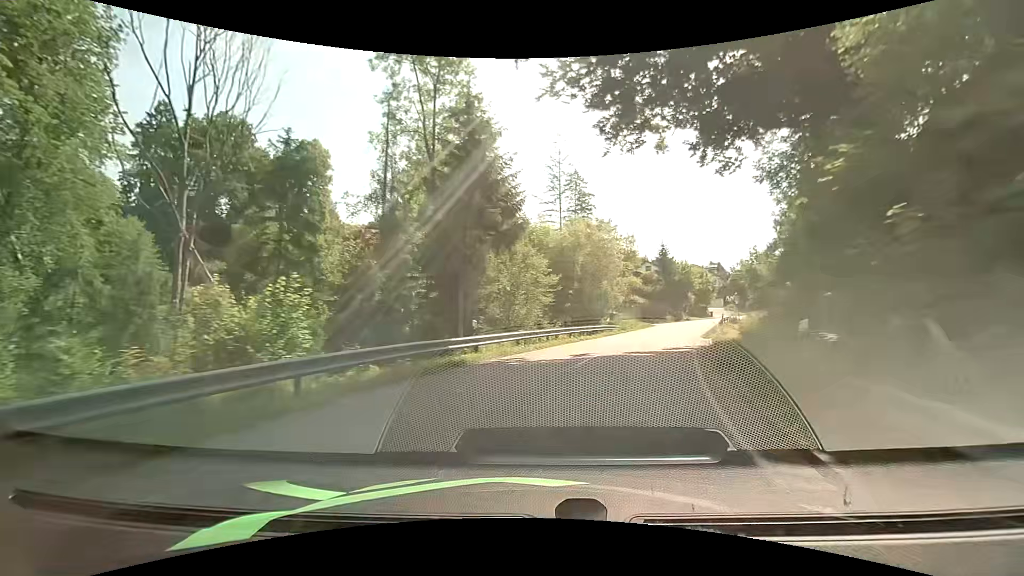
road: tertiary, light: Day
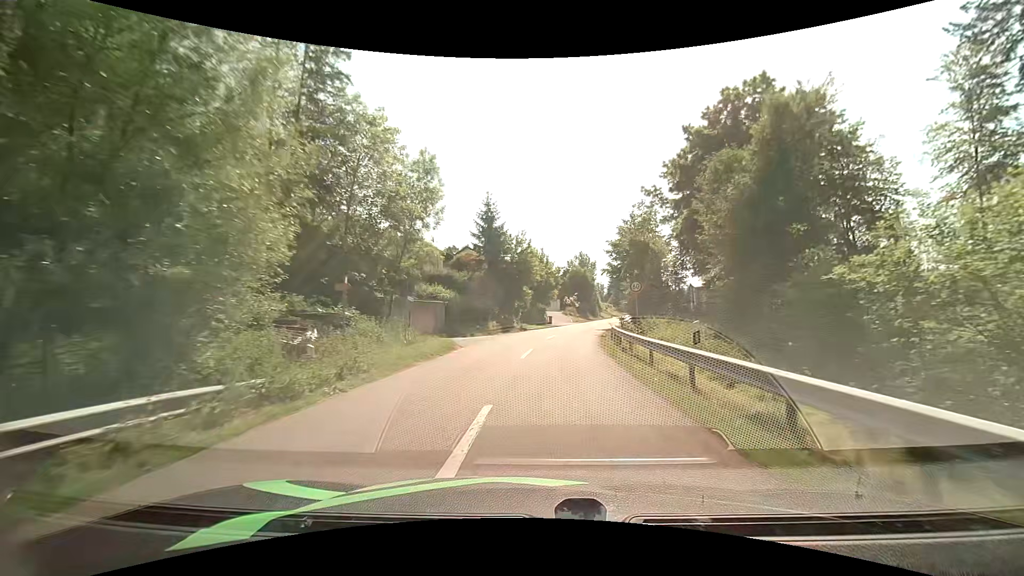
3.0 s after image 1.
(+7.6, +32.0) m; +20°
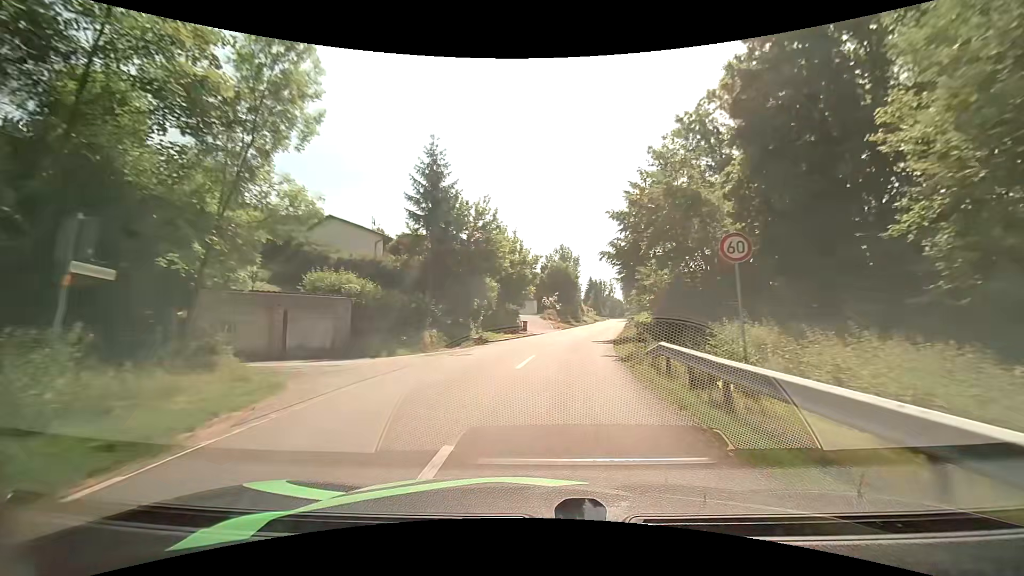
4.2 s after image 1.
(+0.2, +14.8) m; +3°
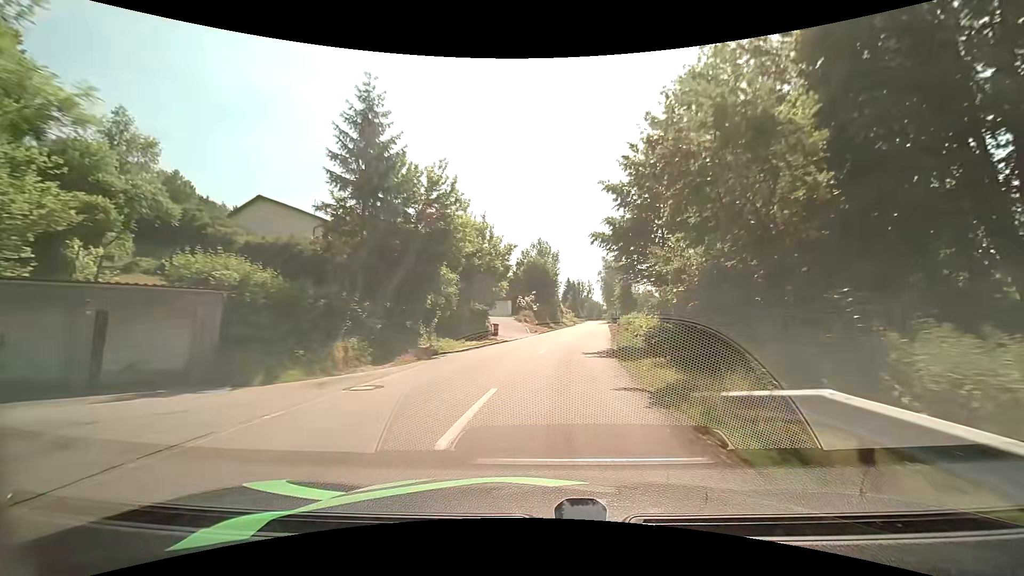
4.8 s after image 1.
(+0.2, +7.7) m; +3°
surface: asphalt
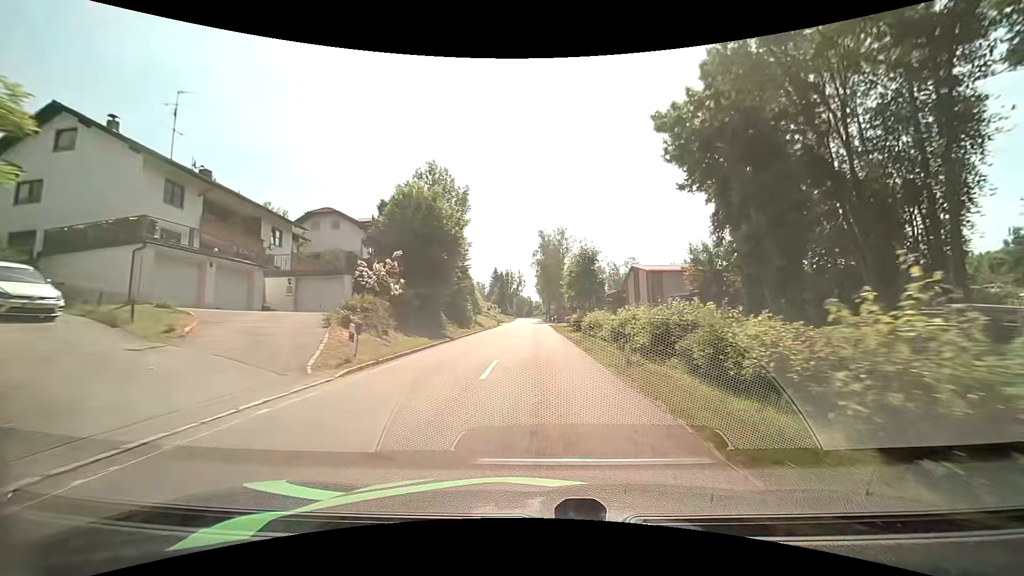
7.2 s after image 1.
(+2.5, +32.4) m; +8°
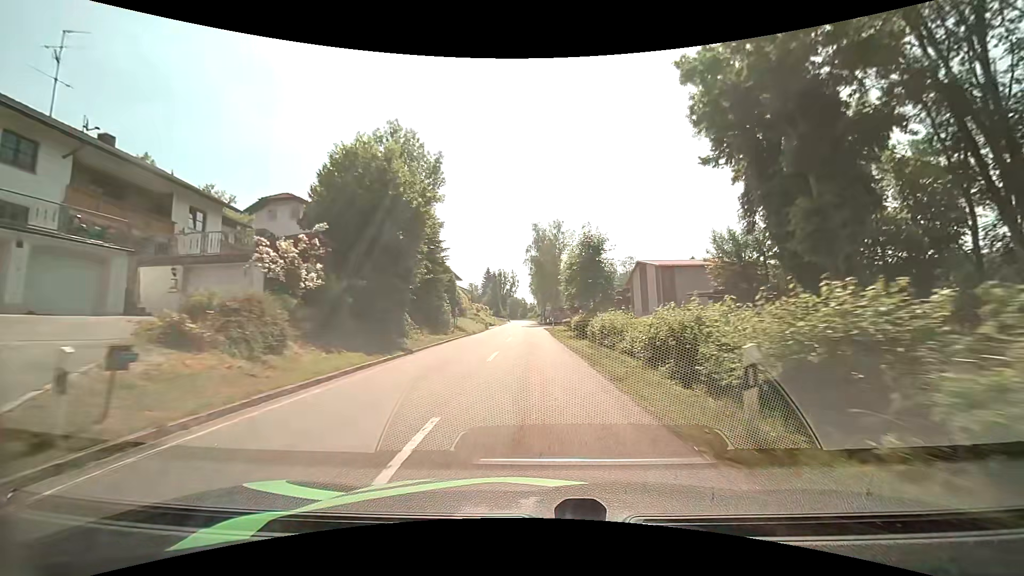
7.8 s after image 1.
(+0.1, +7.8) m; 0°
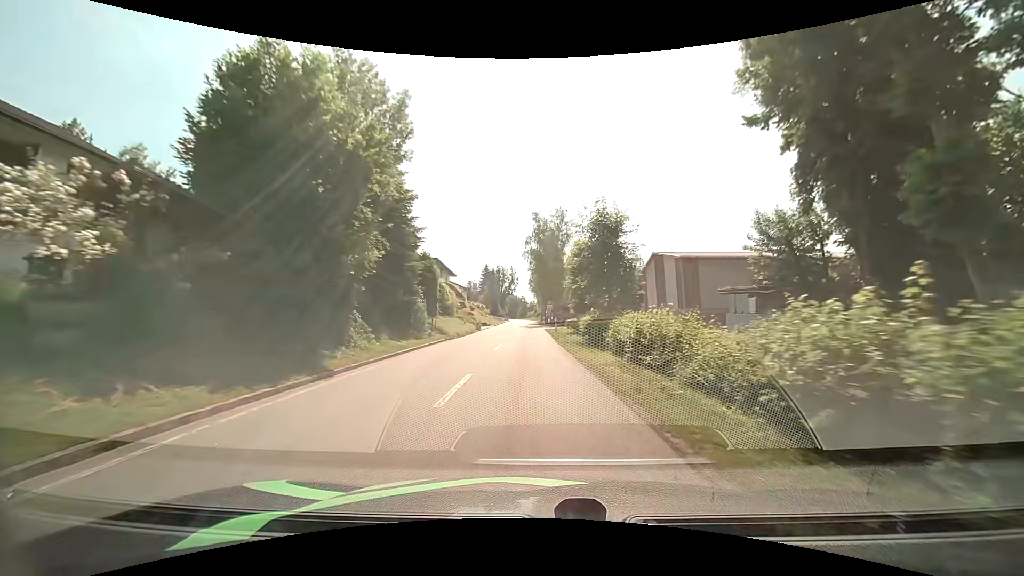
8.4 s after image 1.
(0.0, +7.4) m; 0°
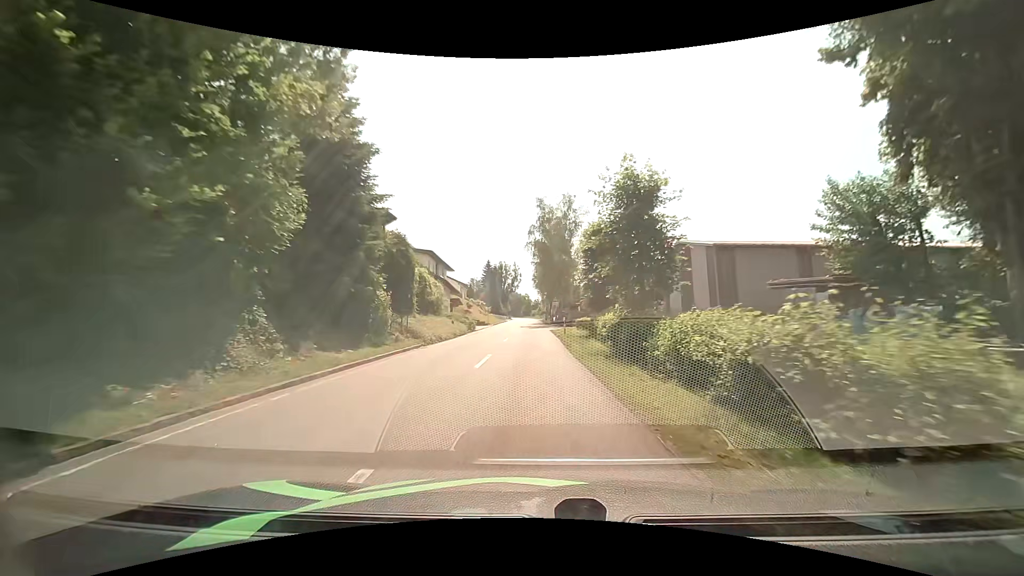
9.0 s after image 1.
(-0.1, +7.1) m; -1°
(0, +10) (0, +20) (0, +30) (0, +40) (0, +50) (0, +60) (0, +70) (0, +80) (0, +90) (-1, +100) m
